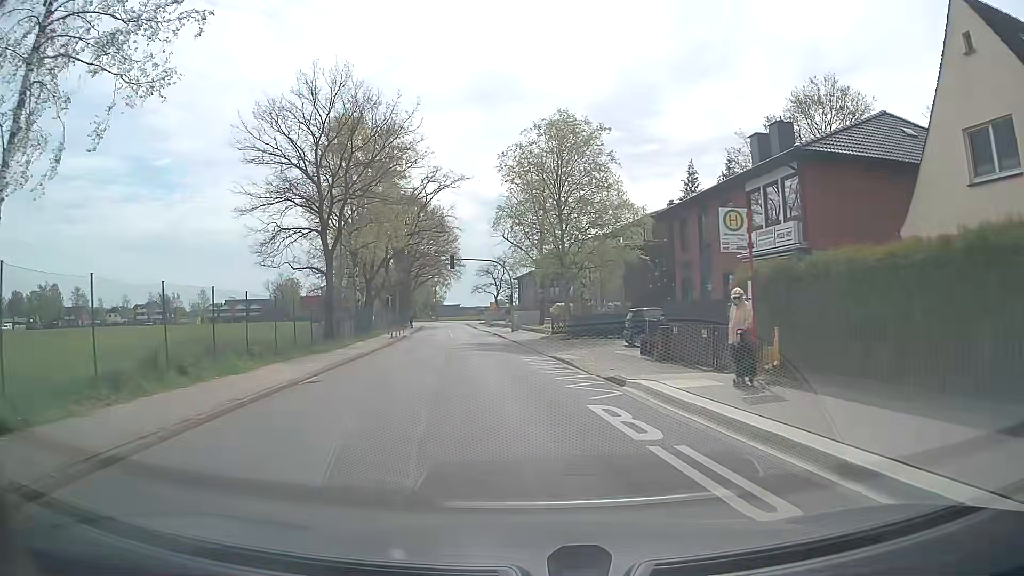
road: unclassified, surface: asphalt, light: Day
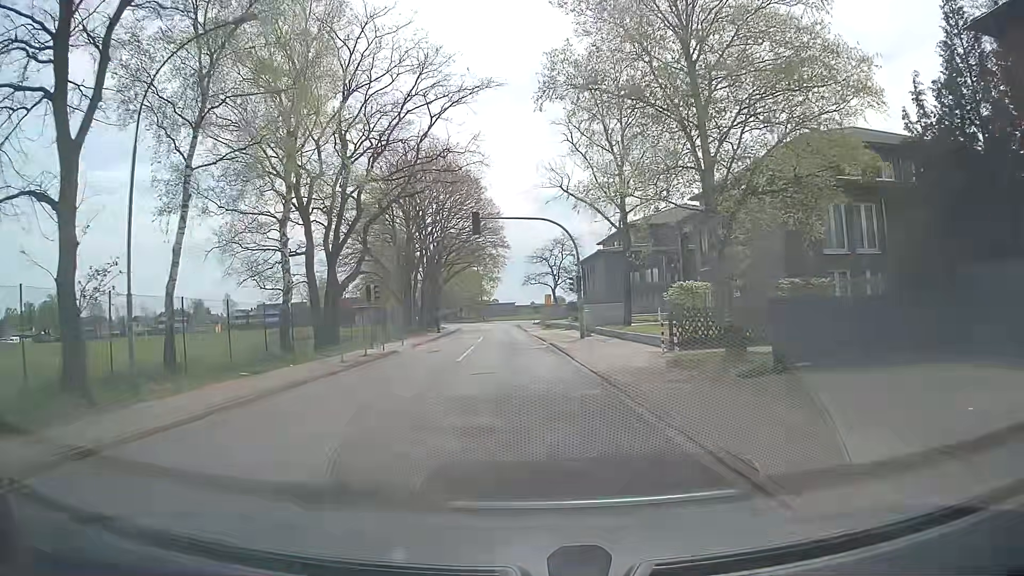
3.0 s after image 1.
(-1.2, +24.1) m; -5°
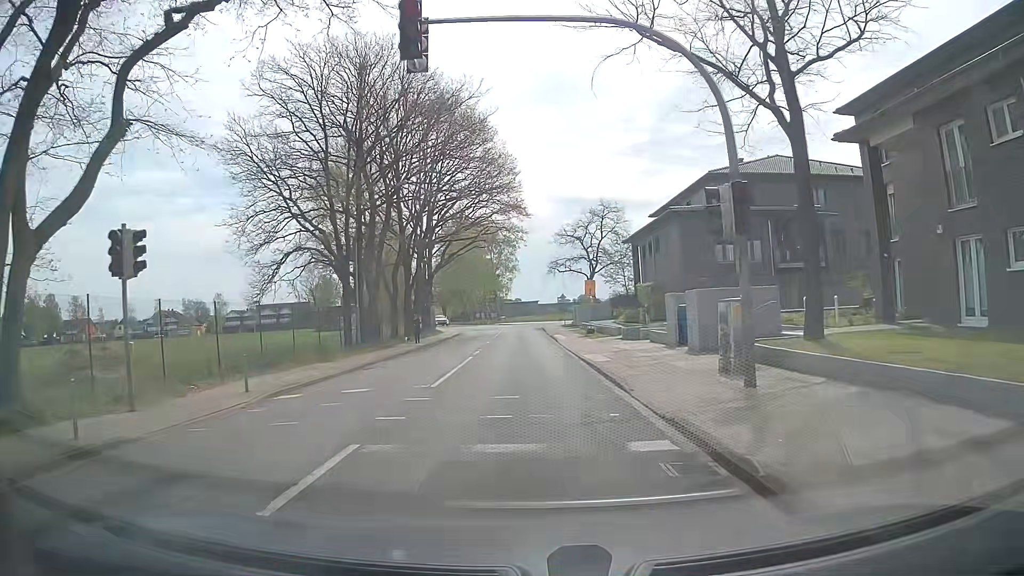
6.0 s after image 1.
(-0.5, +23.6) m; -2°
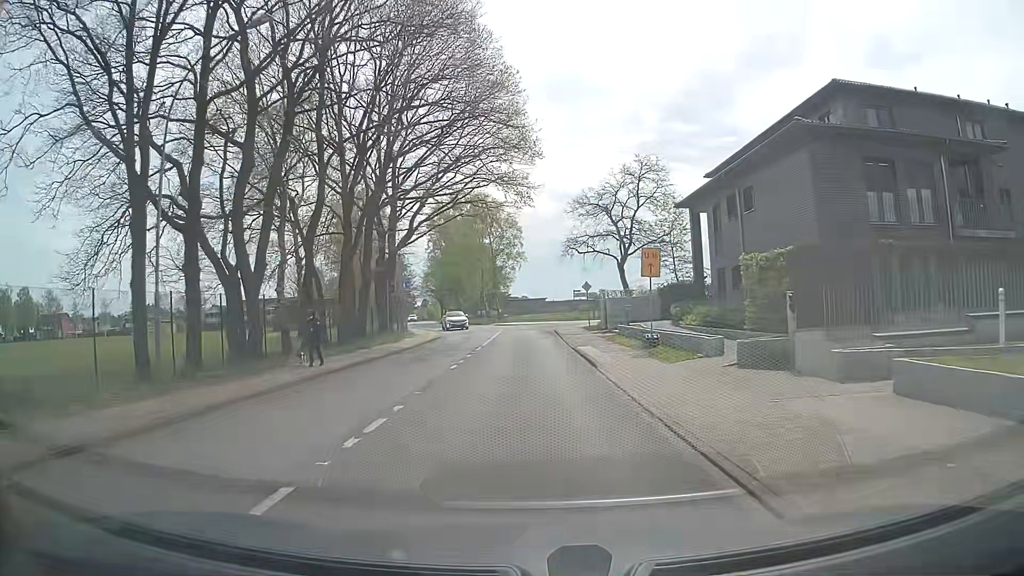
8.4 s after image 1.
(-0.1, +18.2) m; -1°
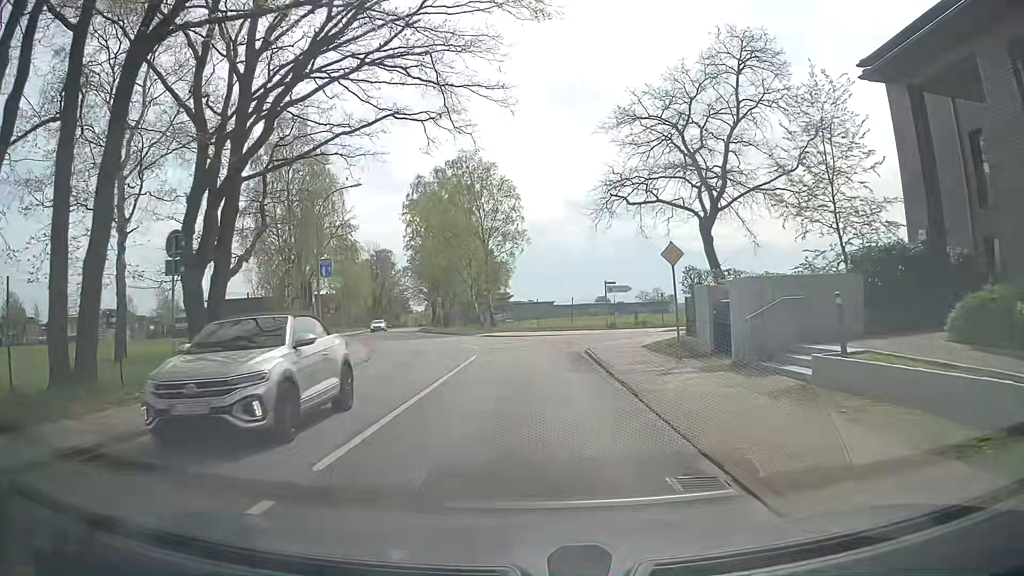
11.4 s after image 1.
(+0.2, +22.5) m; +1°
